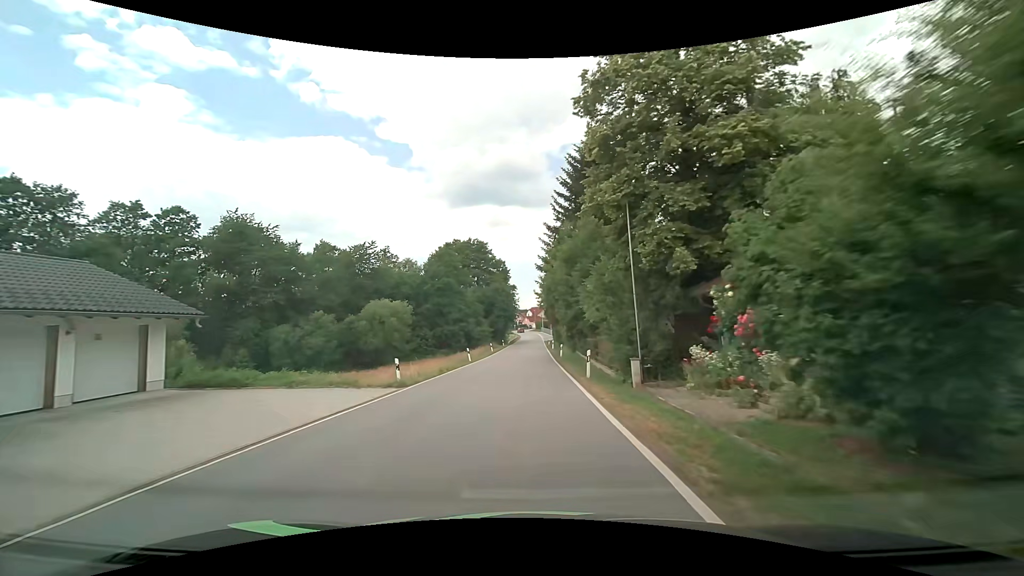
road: secondary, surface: asphalt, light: Day
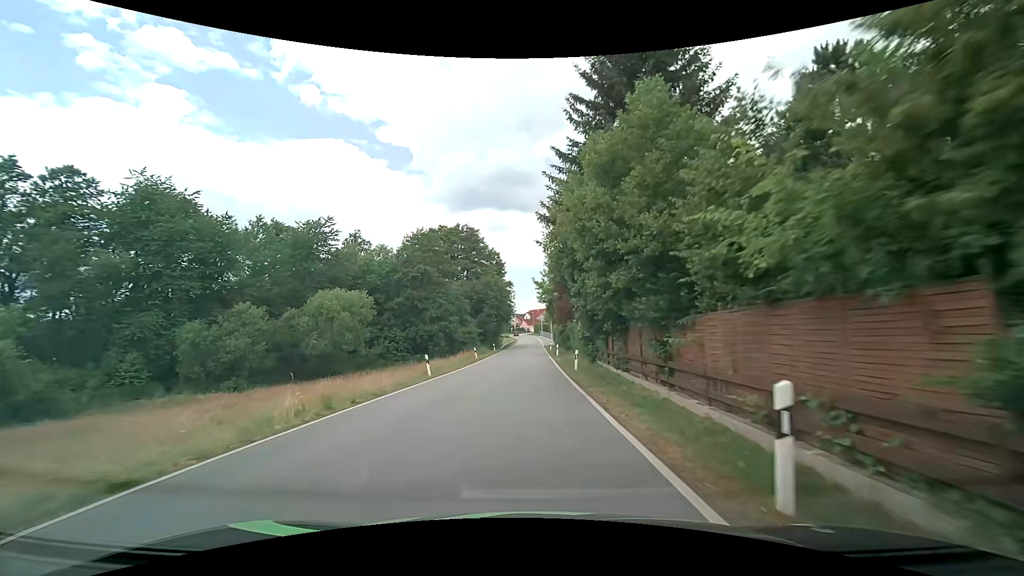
(0.0, +15.1) m; +1°
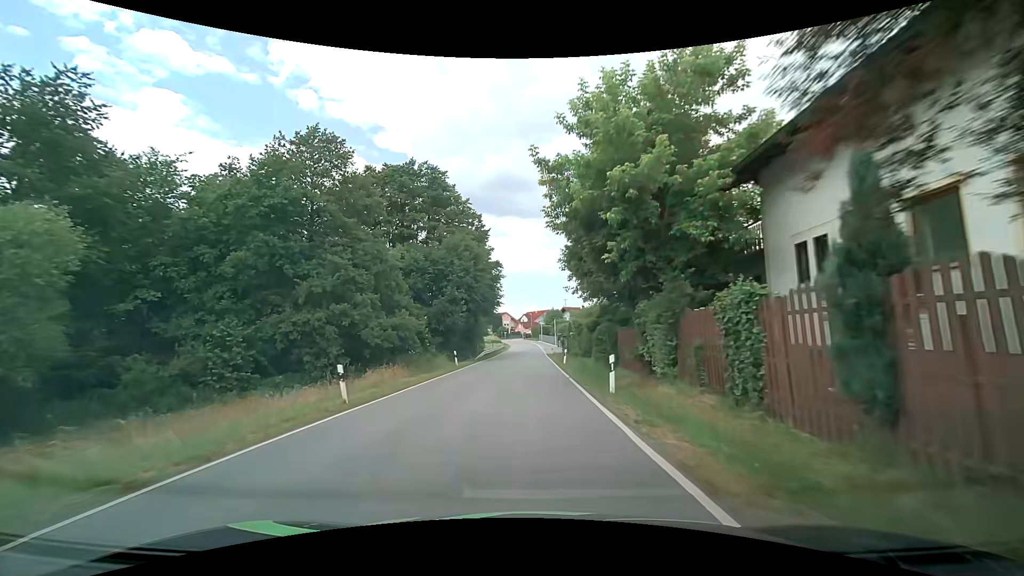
(-0.2, +31.5) m; 0°
(0, +10) (0, +20) (0, +30) (0, +40) (0, +50) (0, +60) (0, +70) (0, +80) (0, +90) (0, +100) m
